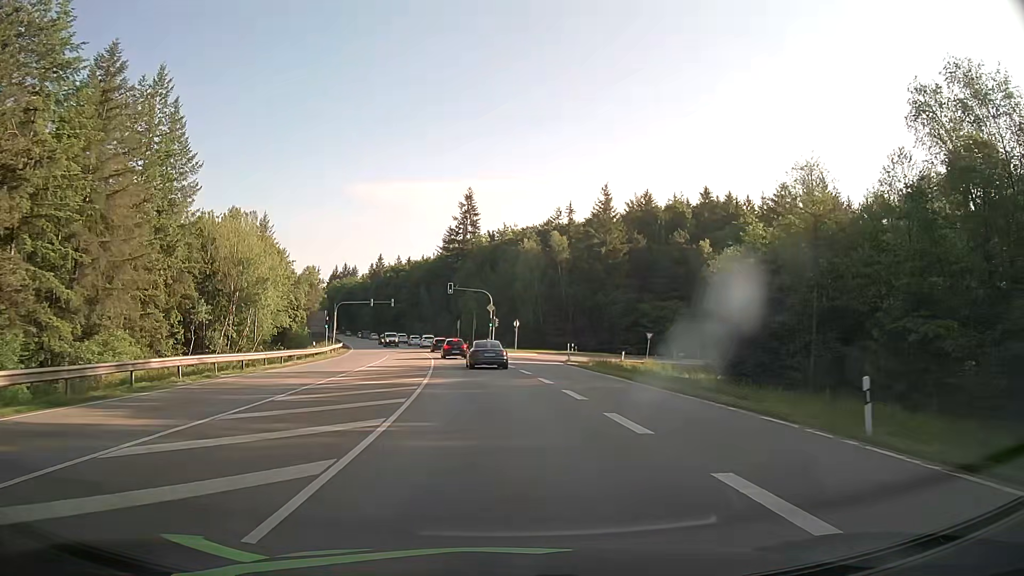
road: secondary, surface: asphalt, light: Day
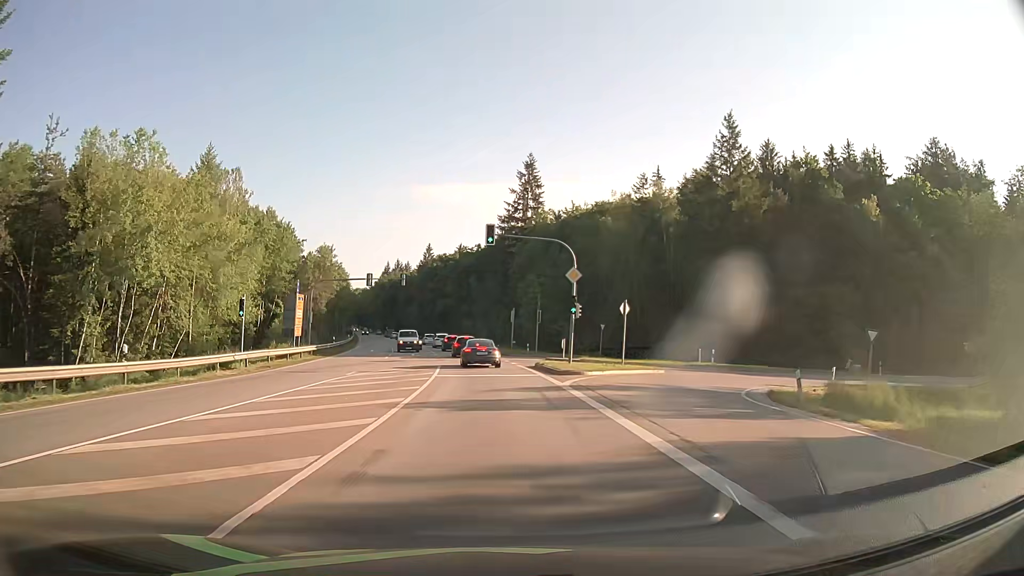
(-1.6, +33.4) m; -5°
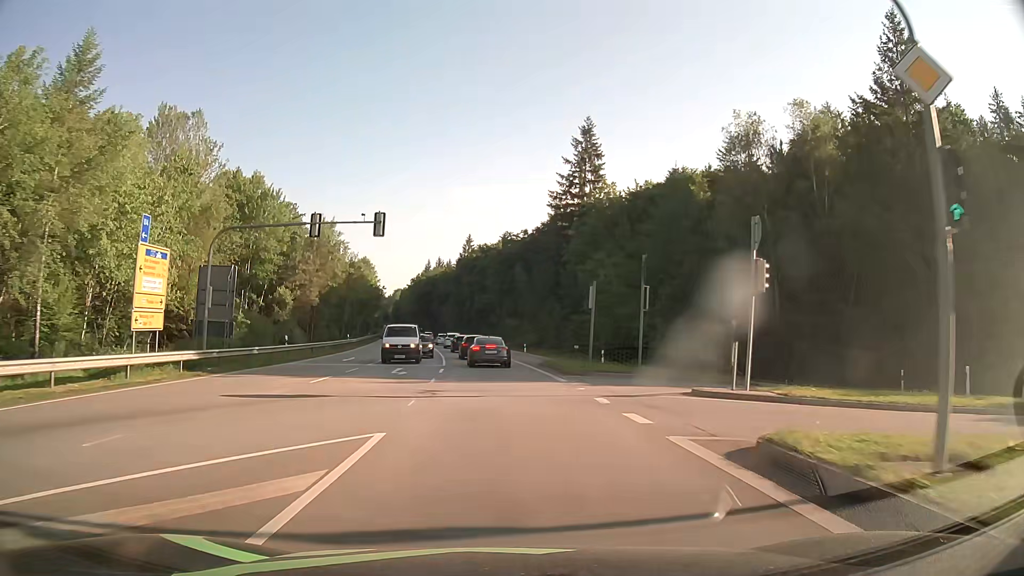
(-0.9, +25.3) m; -4°
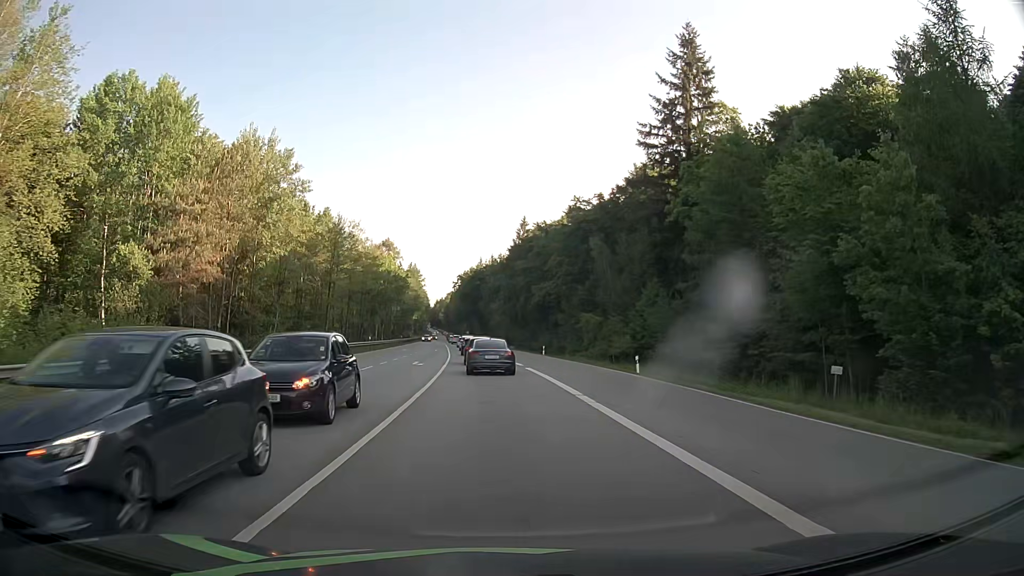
(-1.5, +37.2) m; -5°
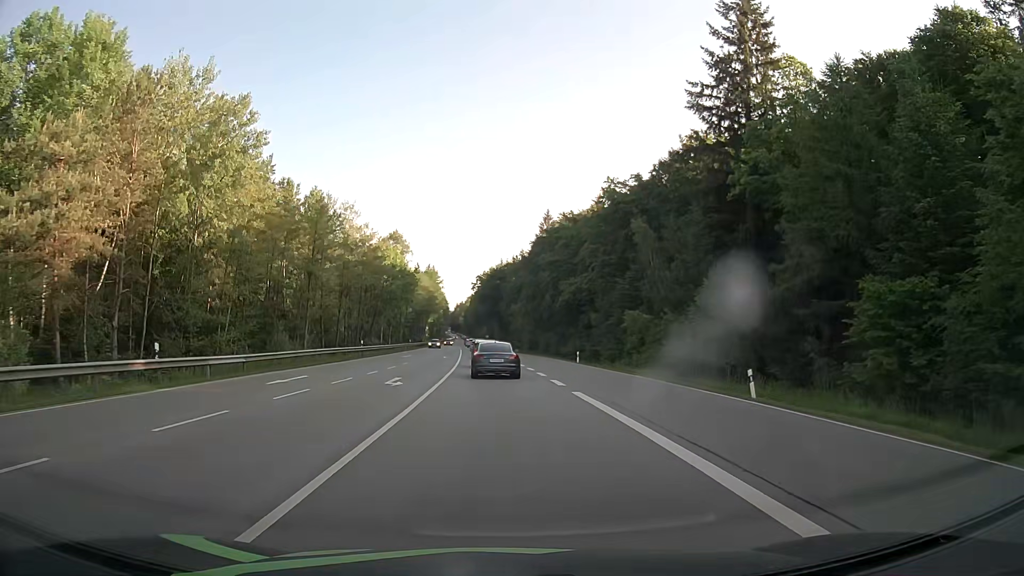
(-0.2, +13.6) m; -2°
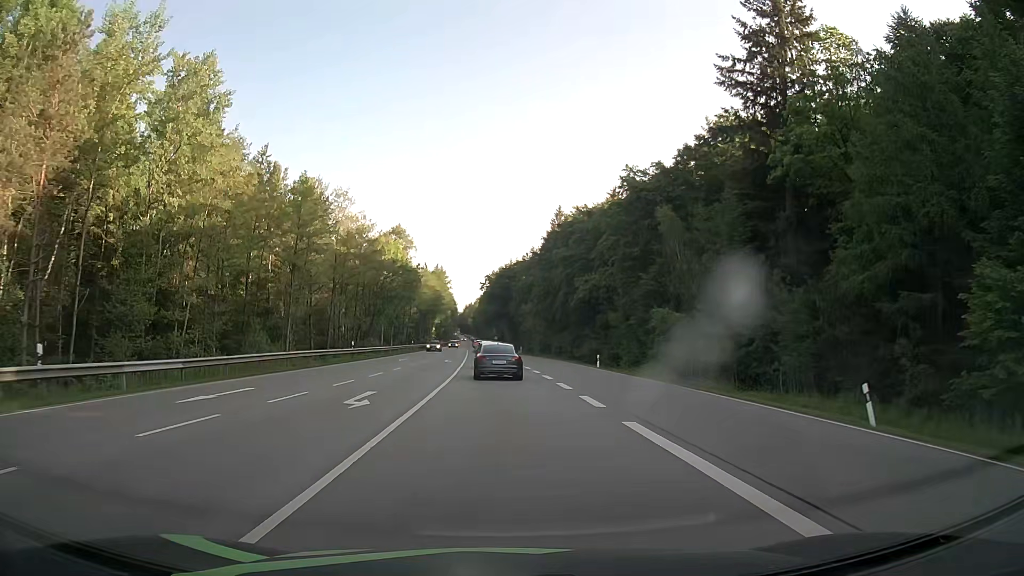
(-0.1, +6.8) m; -1°
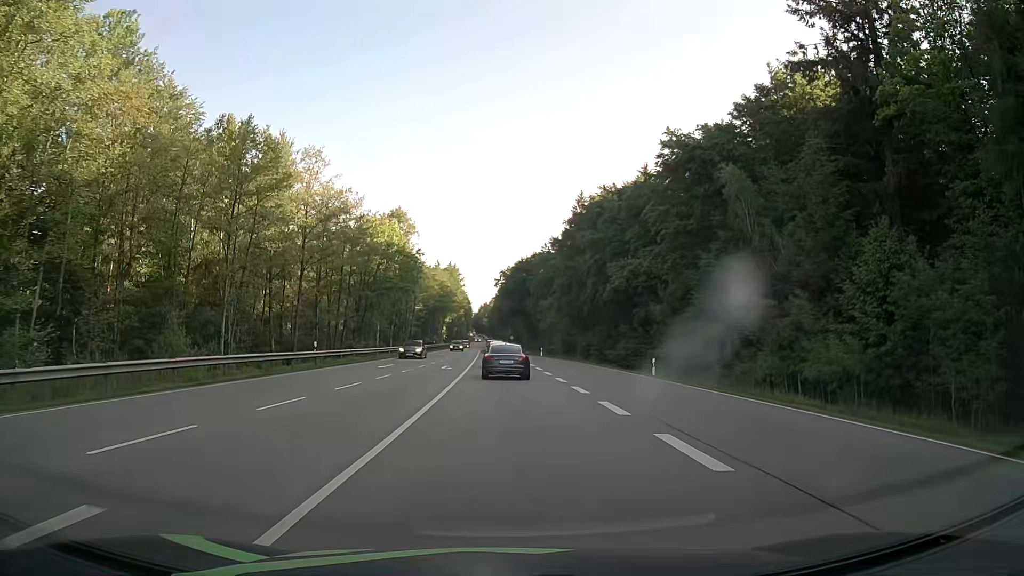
(-0.2, +13.8) m; -1°
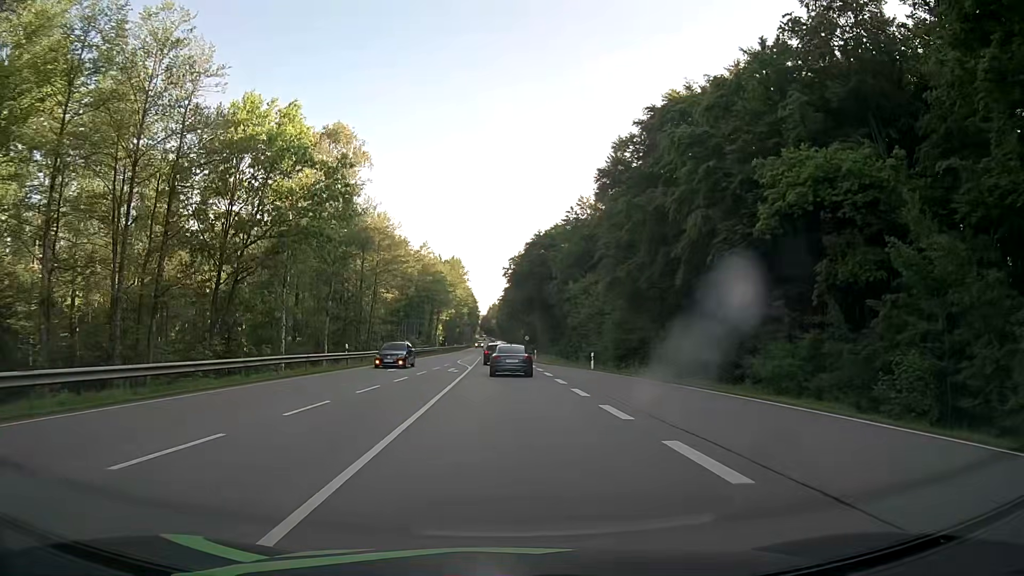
(-0.4, +36.7) m; -1°
(0, +10) (0, +20) (0, +30) (0, +40) (0, +50) (0, +60) (0, +70) (-1, +80) (-1, +90) (-1, +100) m
